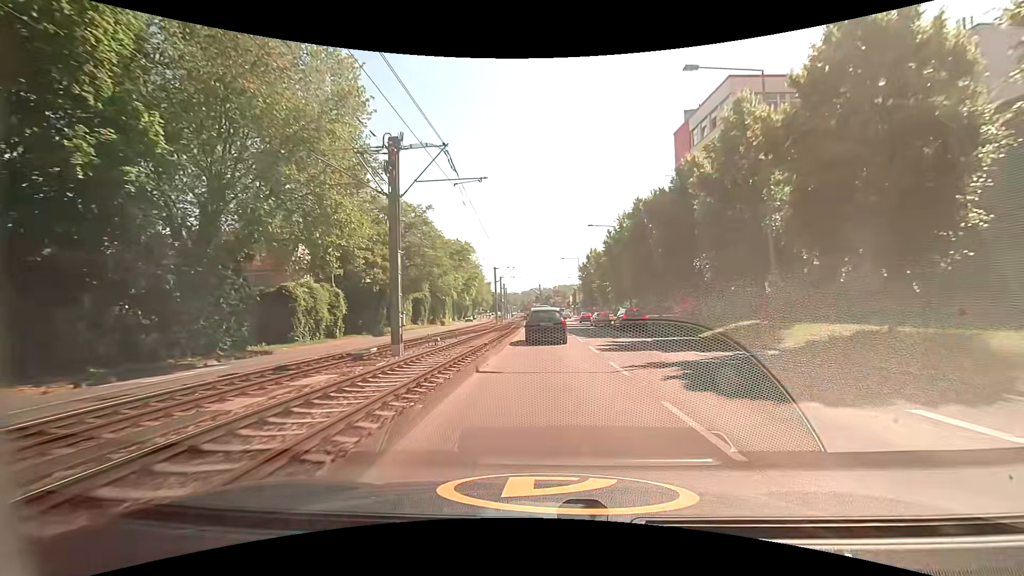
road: secondary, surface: asphalt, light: Day
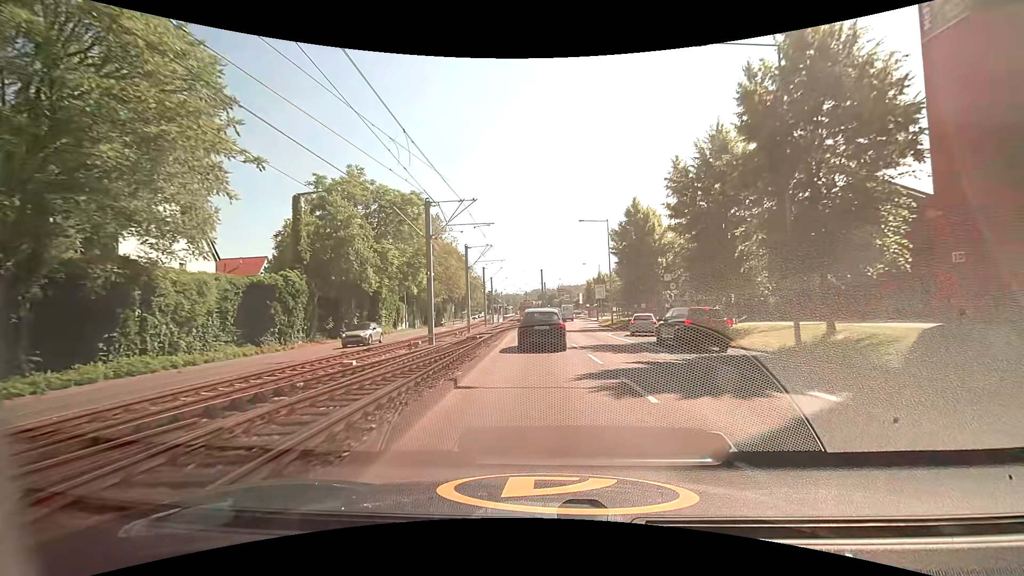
(-0.4, +38.9) m; -1°
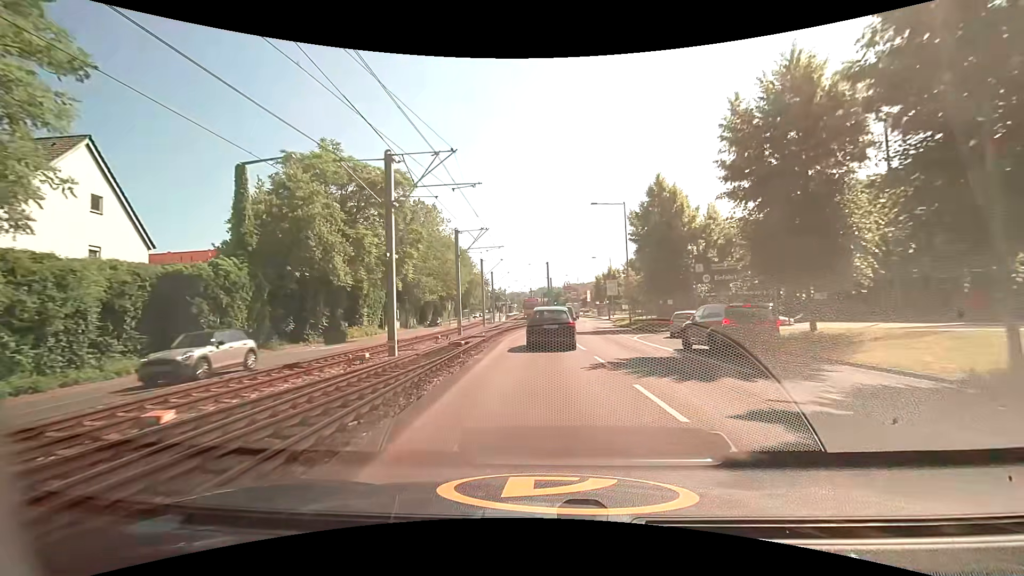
(0.0, +7.5) m; 0°
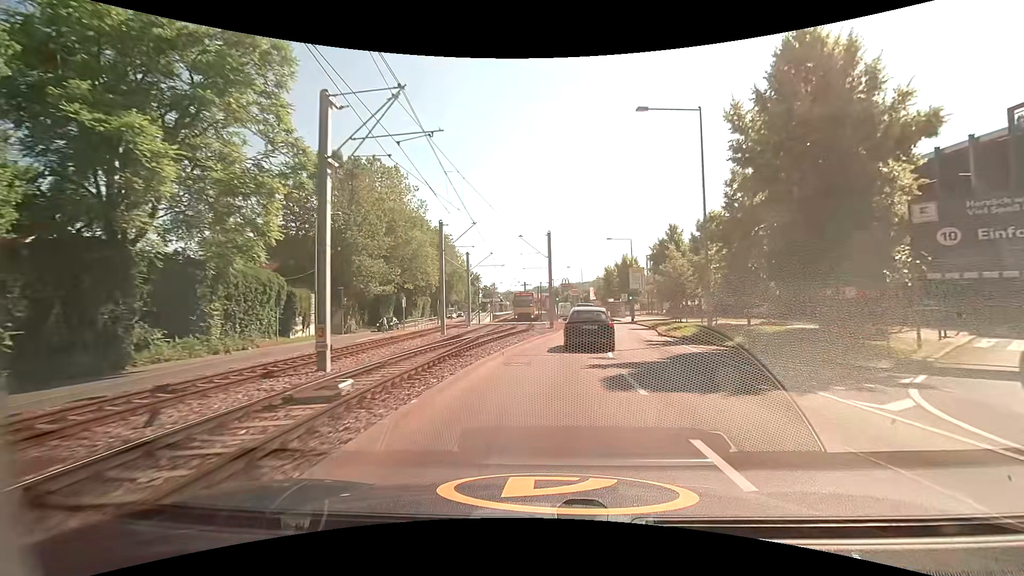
(-0.3, +21.9) m; -2°
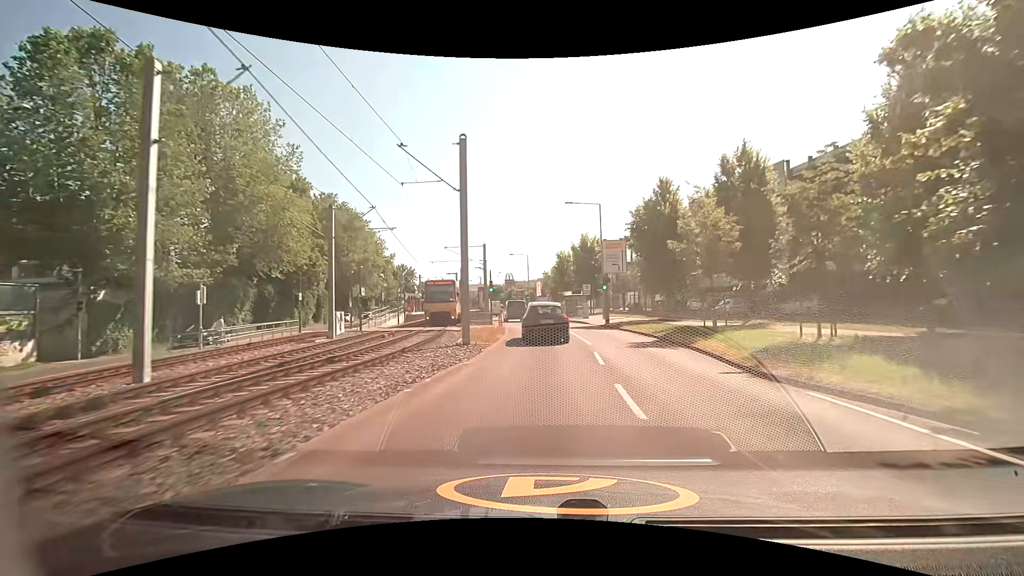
(+1.9, +20.8) m; +8°
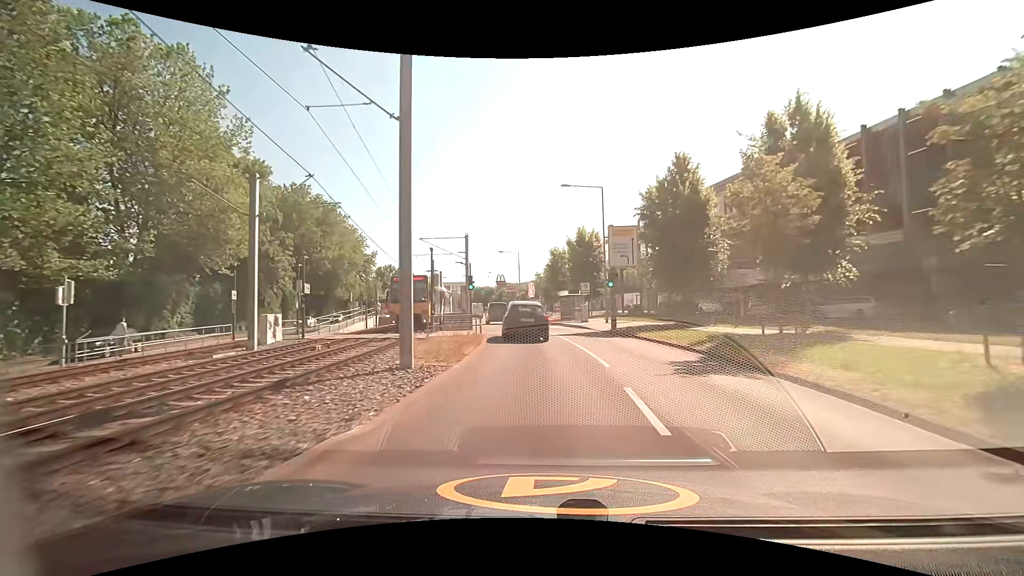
(0.0, +6.8) m; +1°
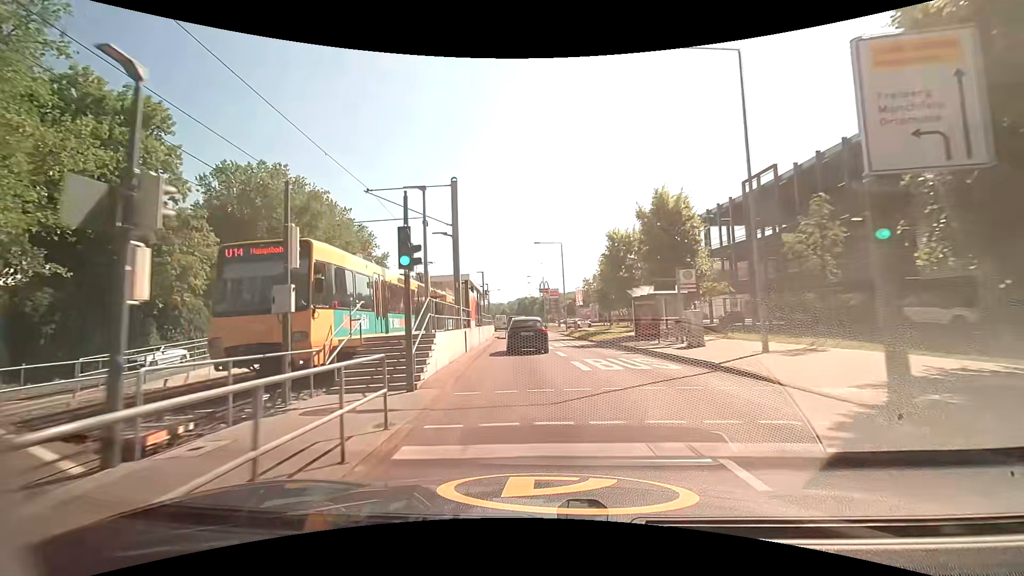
(-0.5, +20.1) m; -5°
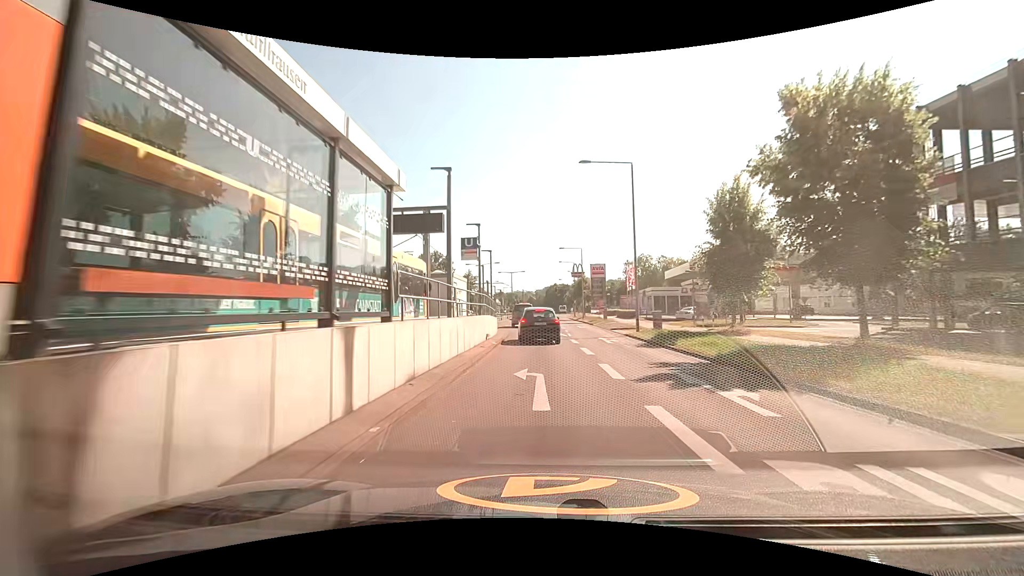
(-1.3, +26.6) m; -4°
(0, +10) (0, +20) (0, +30) (-1, +40) (-3, +50) (-3, +60) (-3, +70) (-3, +80) (-3, +90) (-2, +100) m
